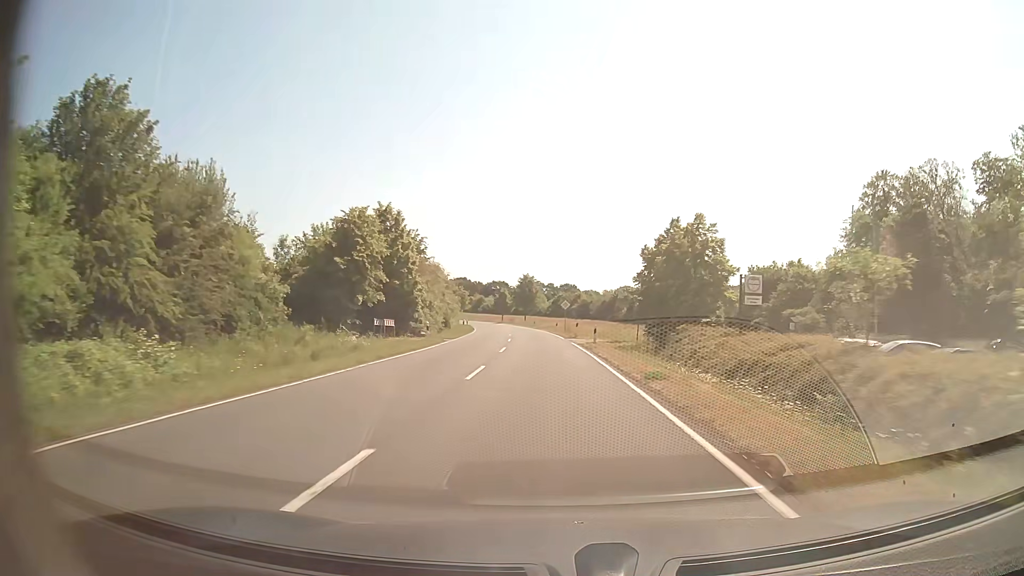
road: secondary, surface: asphalt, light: Day
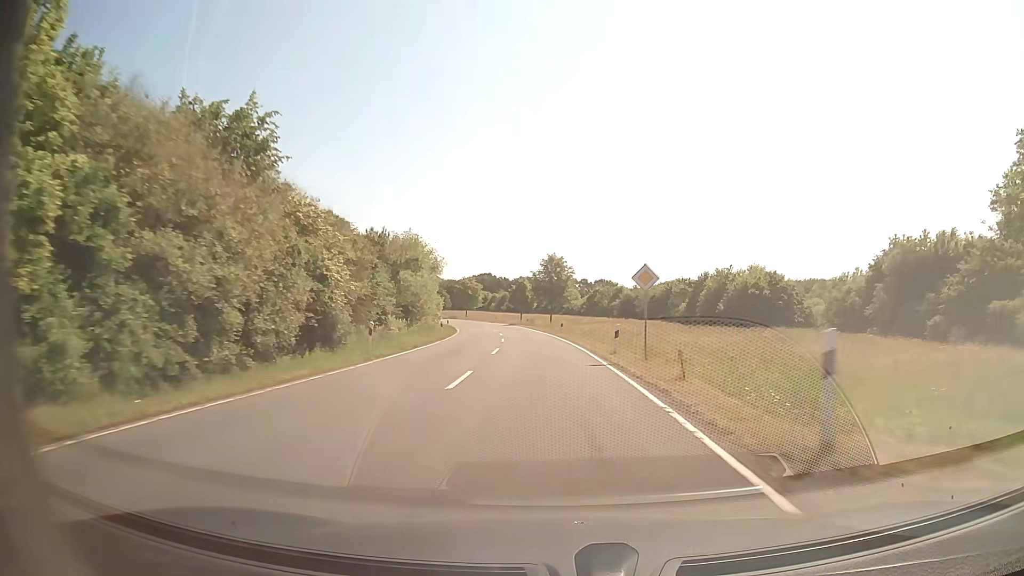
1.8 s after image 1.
(-0.9, +38.7) m; -3°
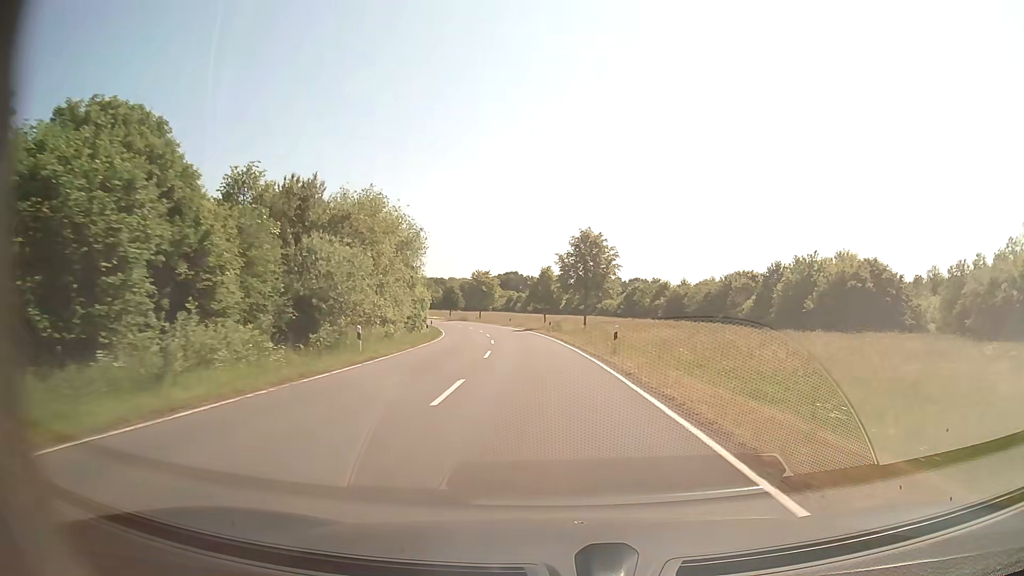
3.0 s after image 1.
(-0.5, +26.1) m; -2°
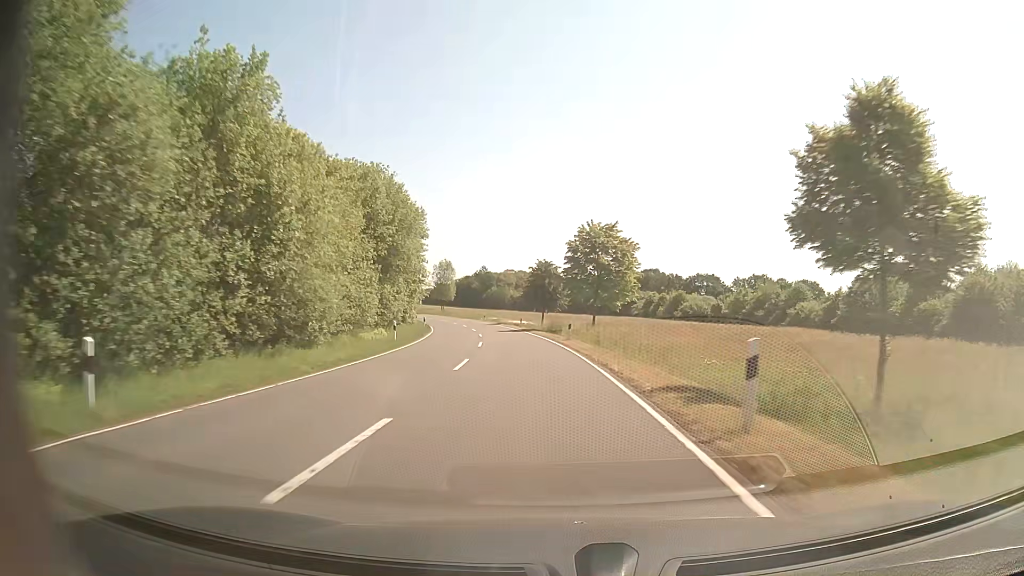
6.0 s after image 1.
(-5.6, +66.1) m; -11°
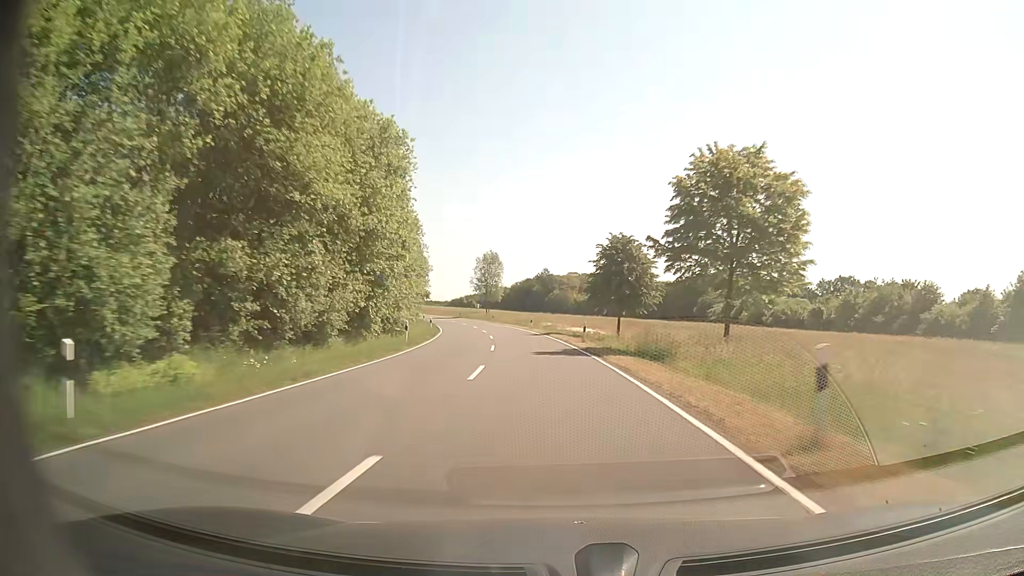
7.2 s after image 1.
(-1.3, +26.8) m; -6°
(0, +10) (-1, +20) (-1, +30) (-2, +40) (-4, +50) (-5, +60) (-7, +70) (-9, +79) (-12, +89) (-15, +98) m
